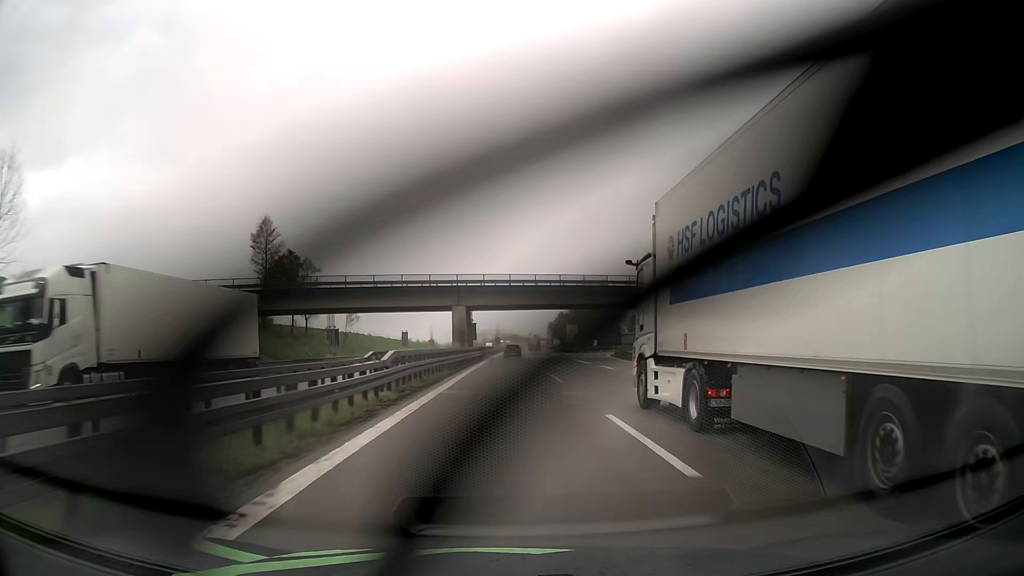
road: motorway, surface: asphalt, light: Day
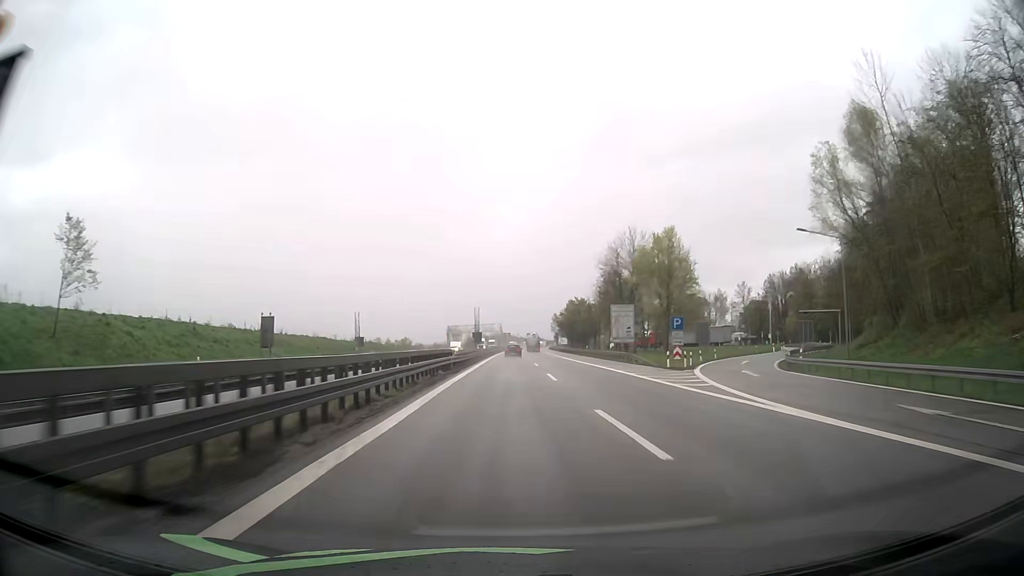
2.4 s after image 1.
(+0.5, +71.5) m; 0°
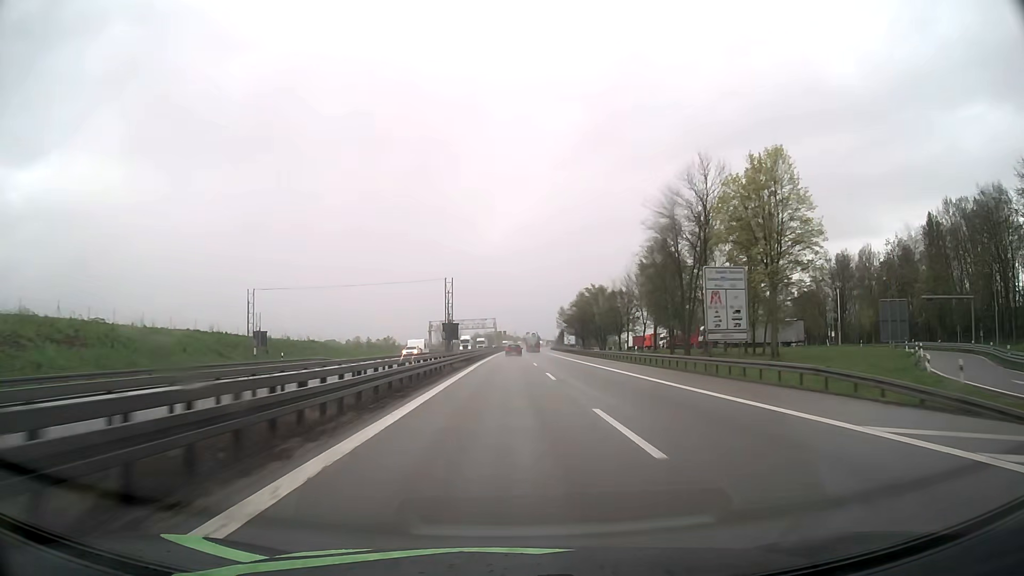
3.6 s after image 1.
(+0.7, +36.2) m; +1°
